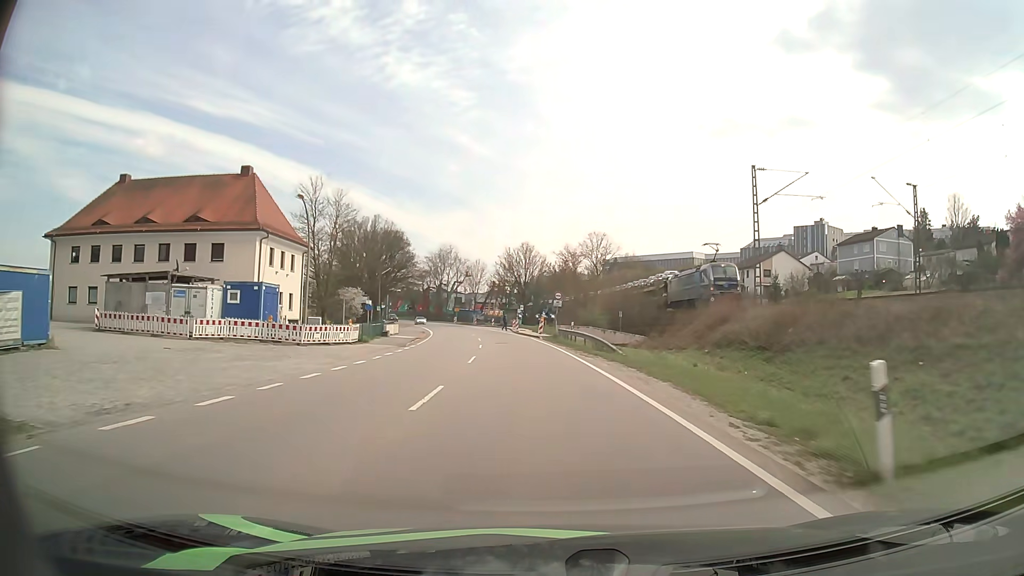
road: primary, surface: asphalt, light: Day
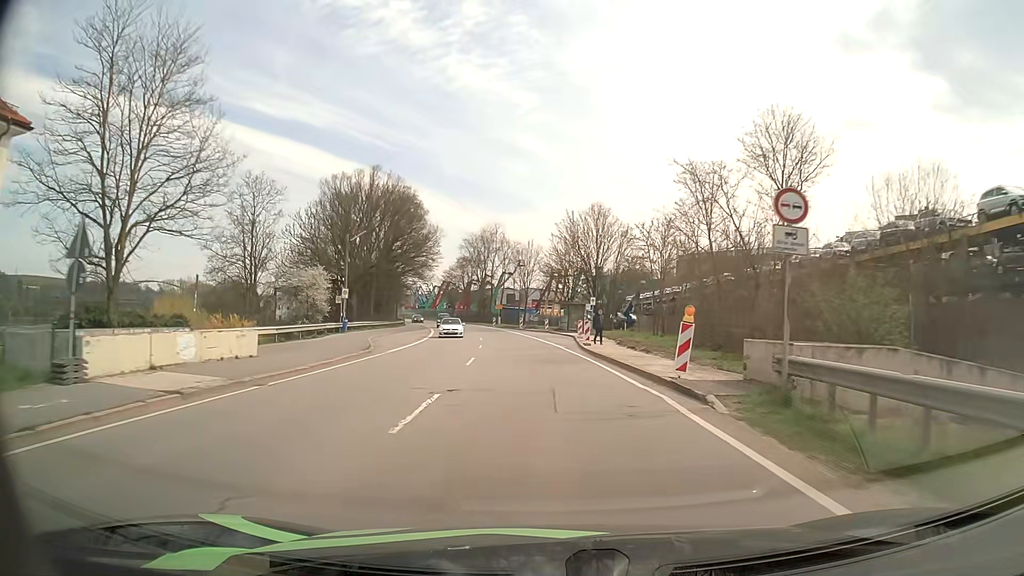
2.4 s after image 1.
(-2.0, +38.5) m; -6°
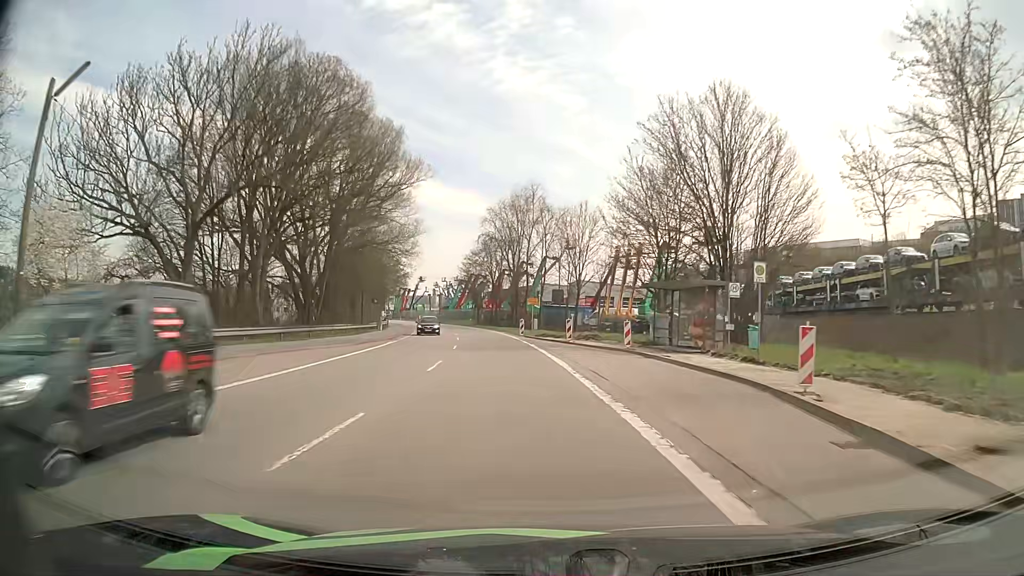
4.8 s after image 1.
(-1.2, +38.5) m; -4°
(0, +10) (-1, +20) (-1, +30) (-3, +40) (-4, +50) (-6, +60) (-8, +69) (-10, +79) (-12, +89) (-14, +99) m
